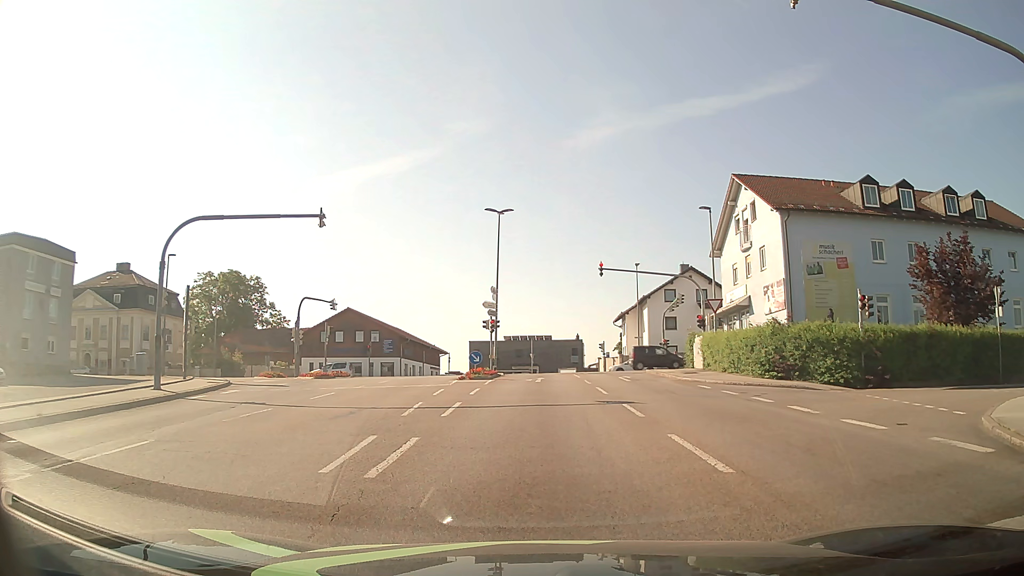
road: tertiary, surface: asphalt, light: Day
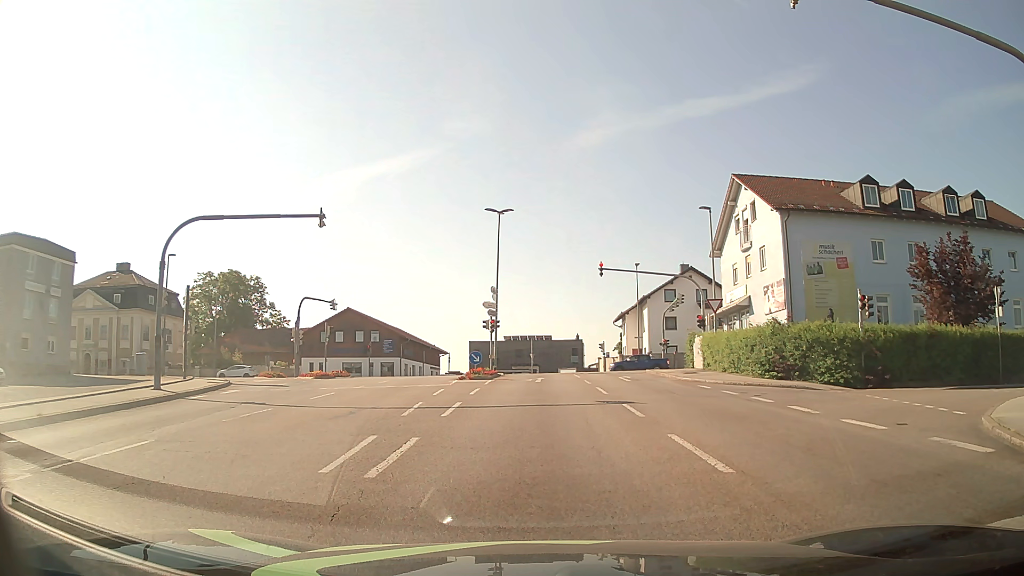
(0.0, 0.0) m; 0°
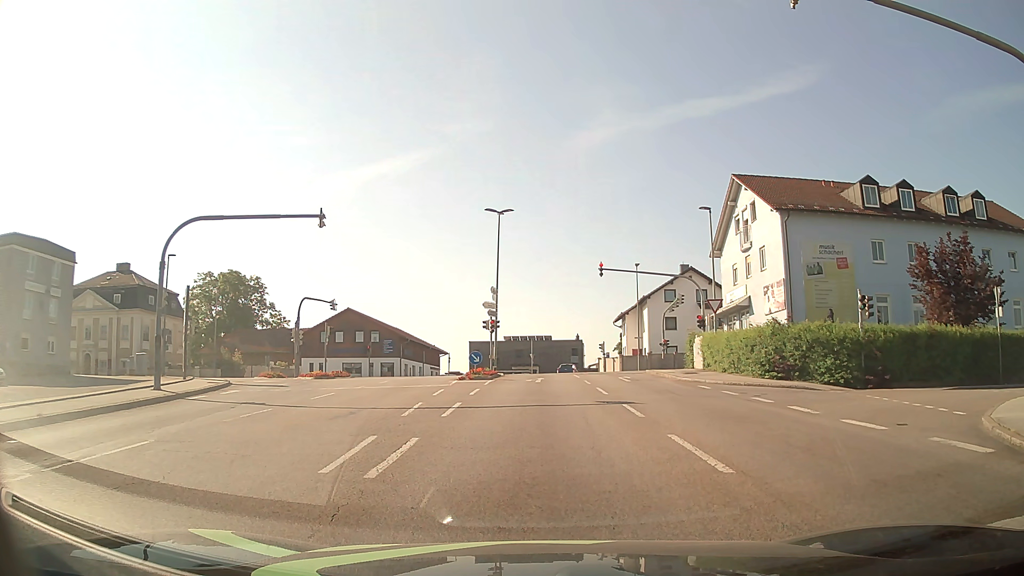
(0.0, 0.0) m; 0°
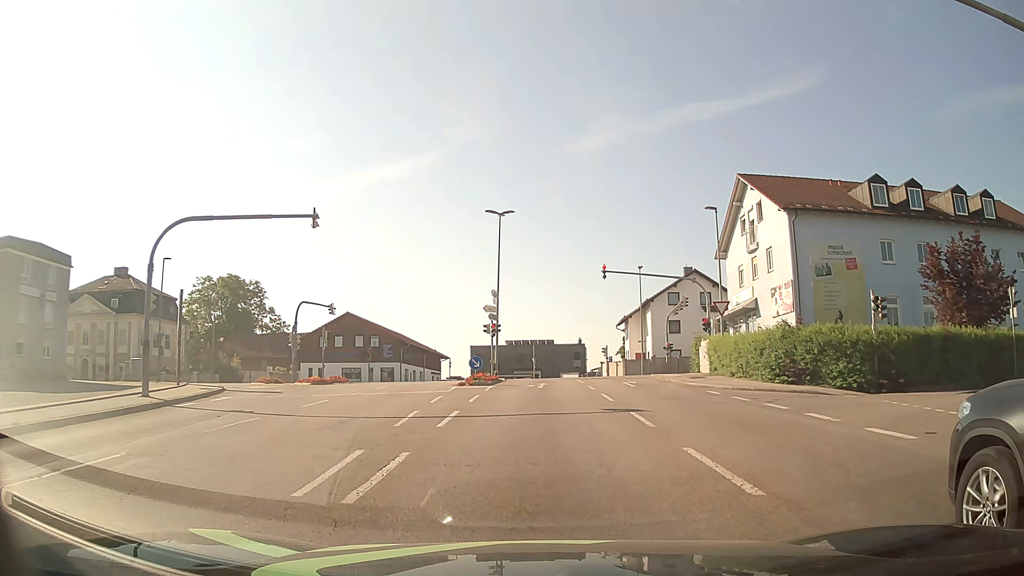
(0.0, +1.0) m; 0°
(0, +10) (0, +20) (0, +30) (0, +40) (-2, +50) (-9, +56) (-19, +59) (-29, +59) (-39, +60) (-49, +60) m
